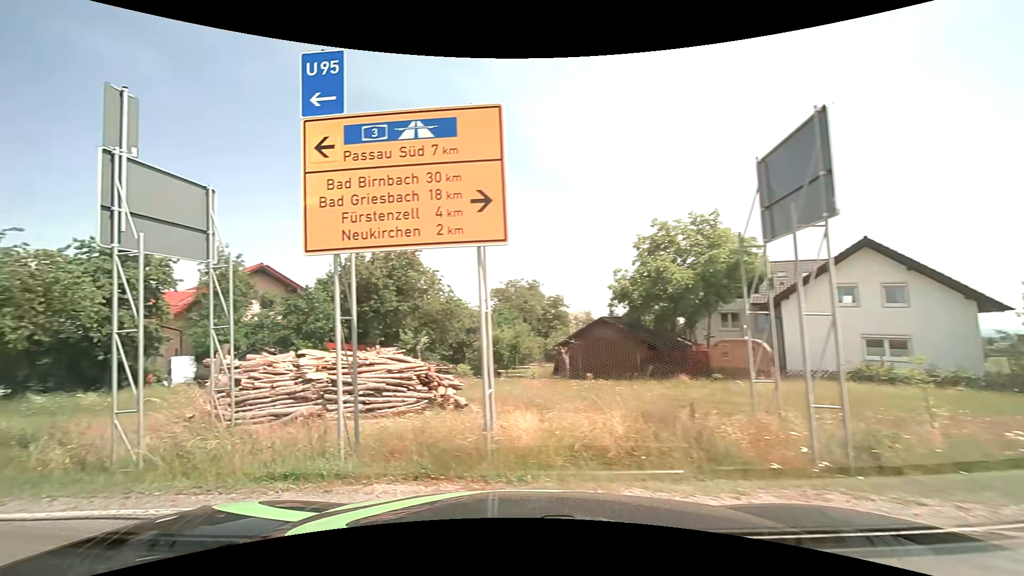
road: tertiary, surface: asphalt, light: Day
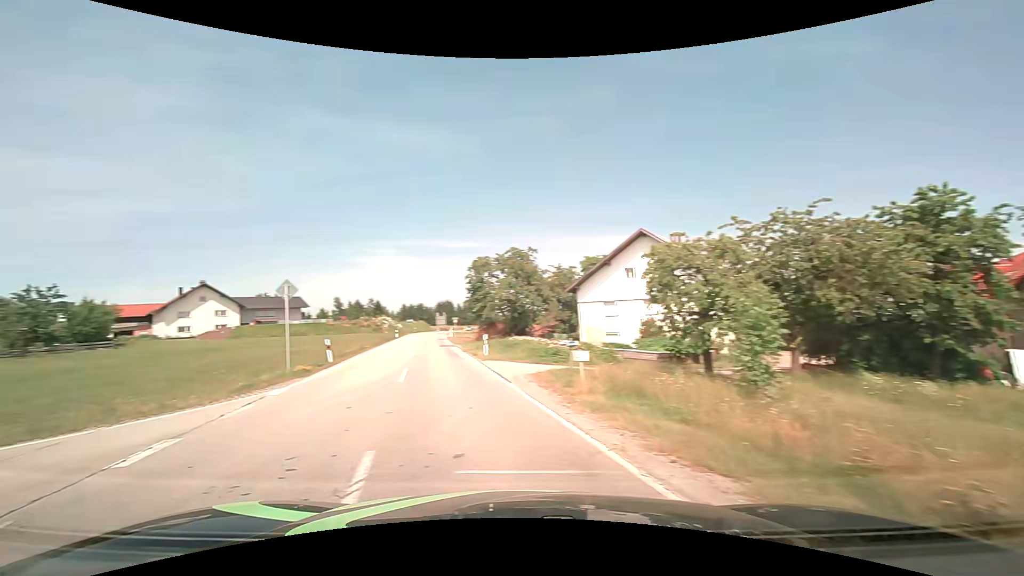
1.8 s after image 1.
(-3.2, +4.4) m; -74°
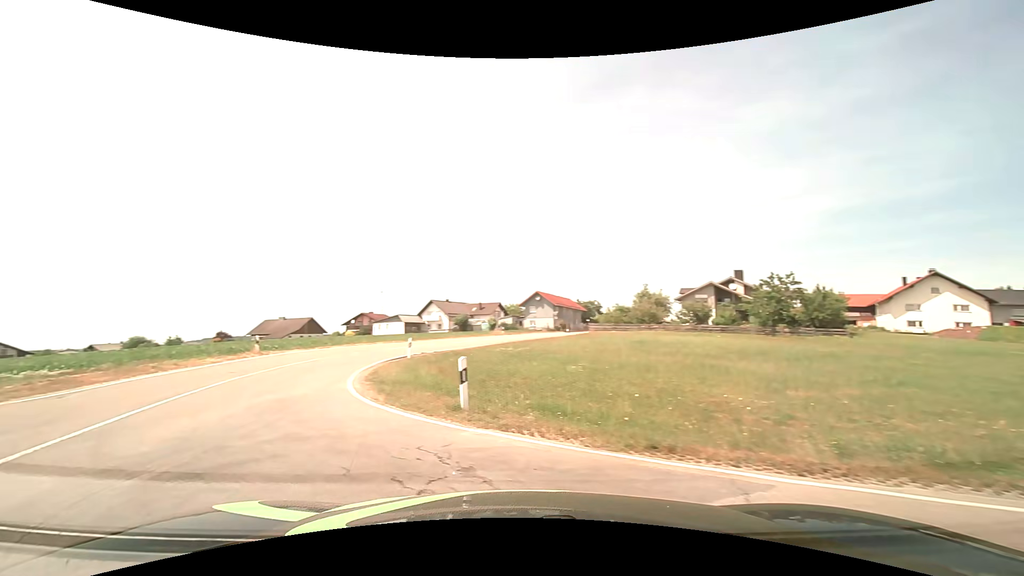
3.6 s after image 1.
(-3.3, +4.3) m; -70°
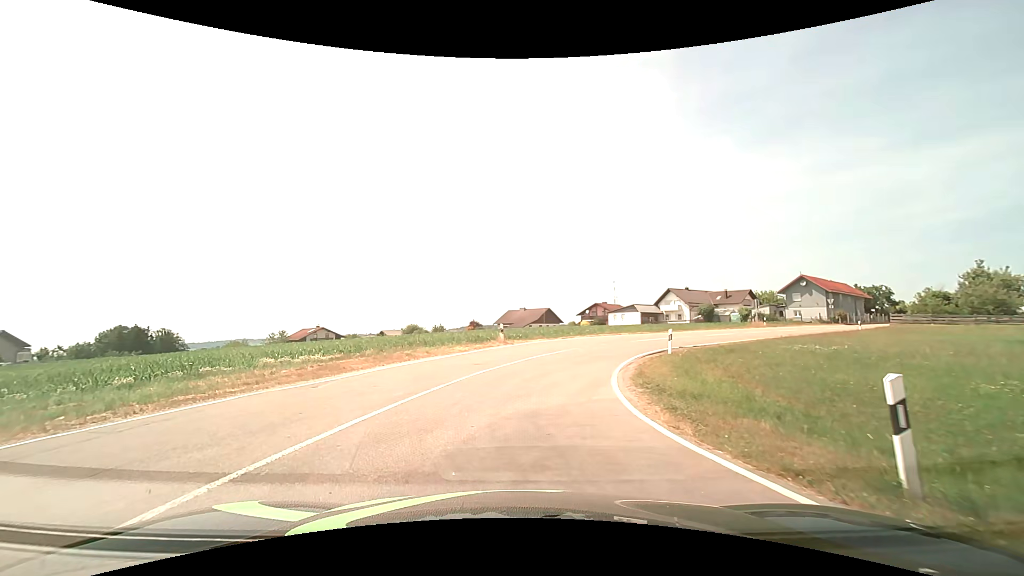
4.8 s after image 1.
(-1.3, +4.2) m; -28°
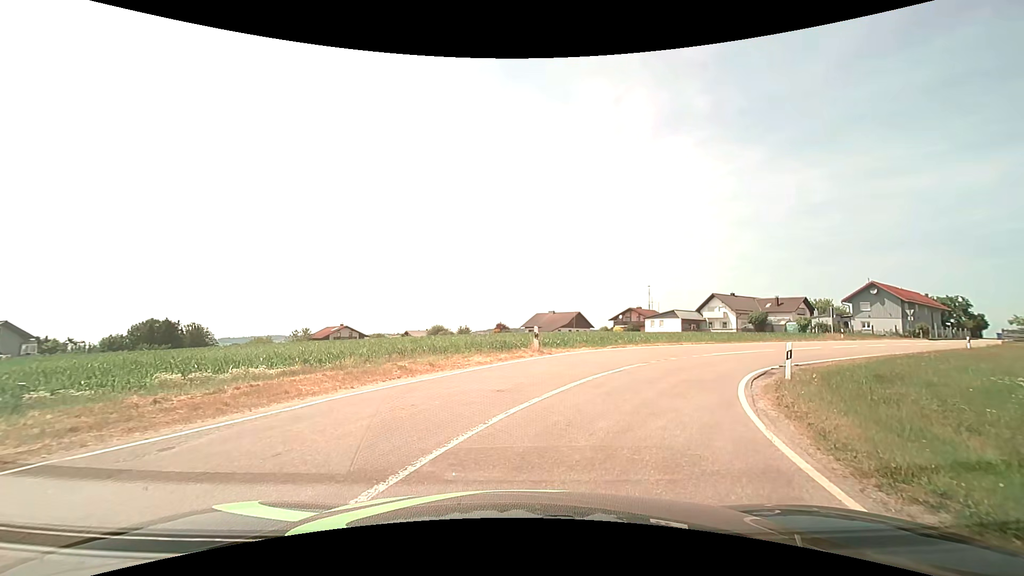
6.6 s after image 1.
(-0.5, +6.1) m; -3°
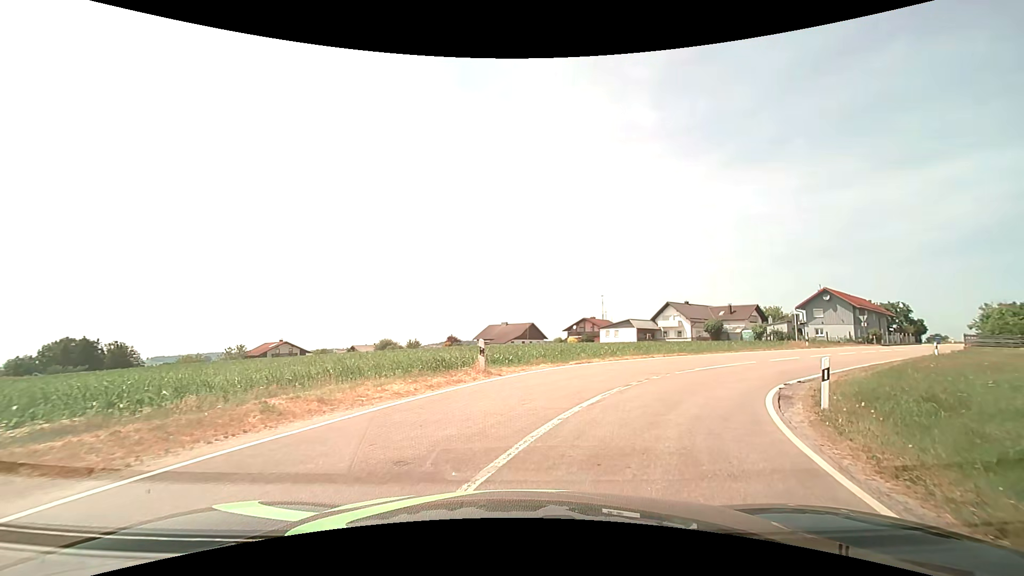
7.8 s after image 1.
(+0.1, +4.4) m; +4°
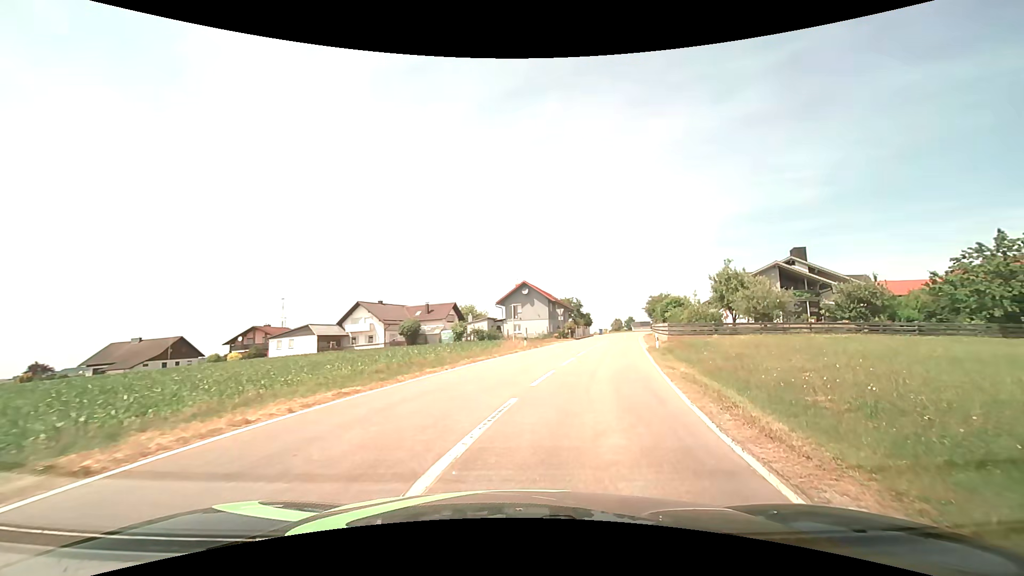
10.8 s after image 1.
(+4.2, +15.3) m; +33°
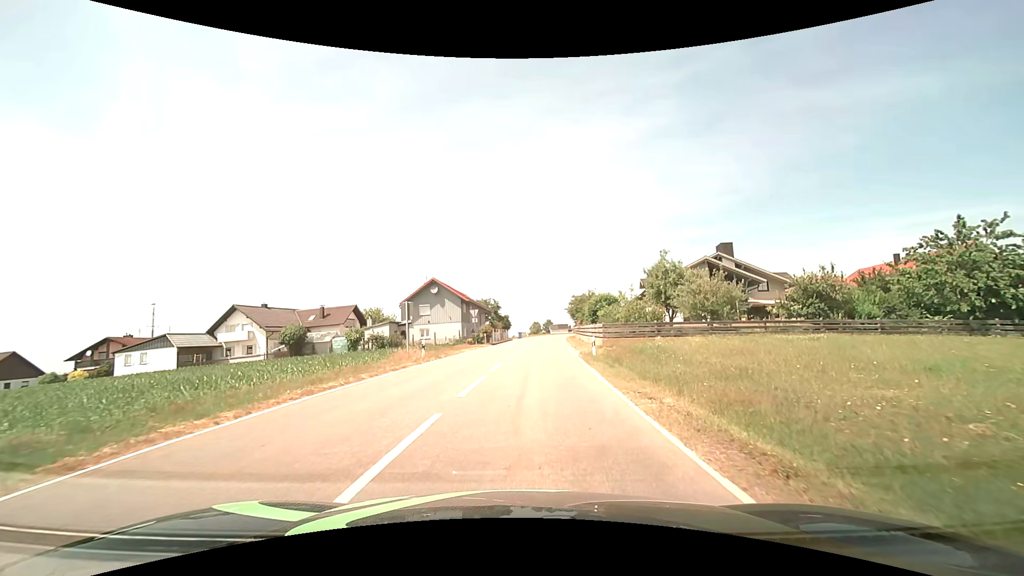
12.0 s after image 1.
(+0.9, +7.7) m; +10°
